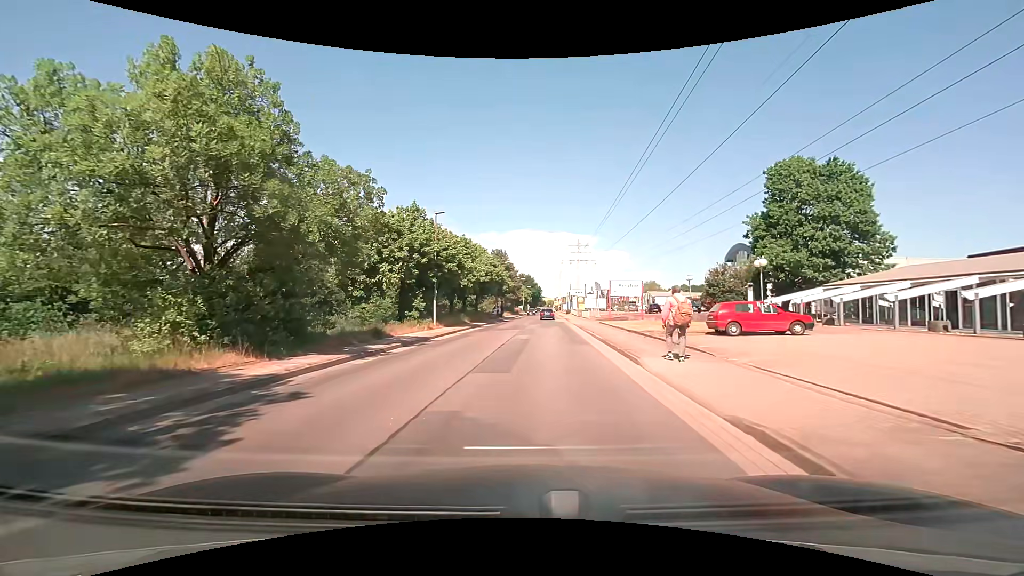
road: residential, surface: asphalt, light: Day
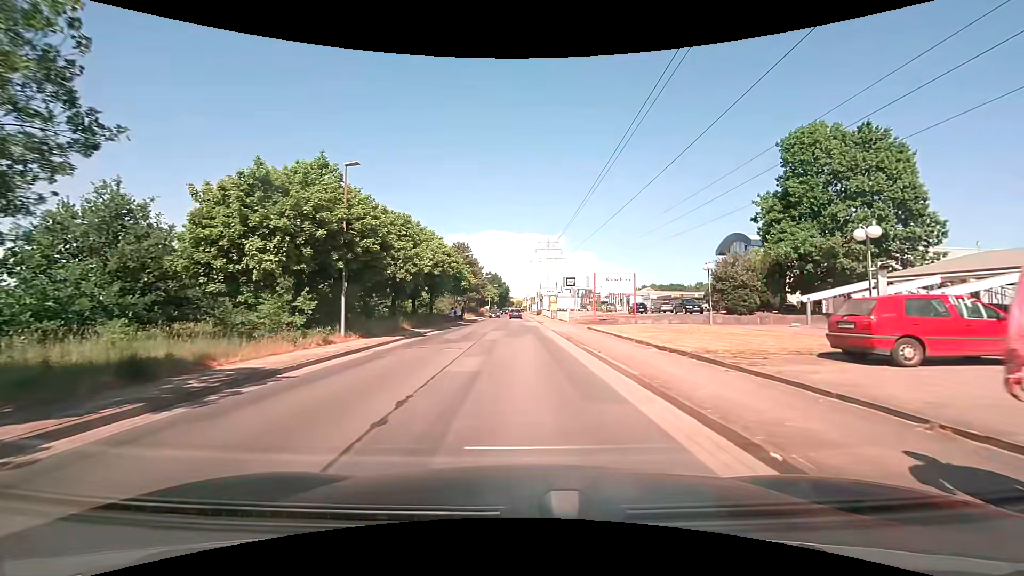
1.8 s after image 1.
(+0.4, +11.6) m; +4°
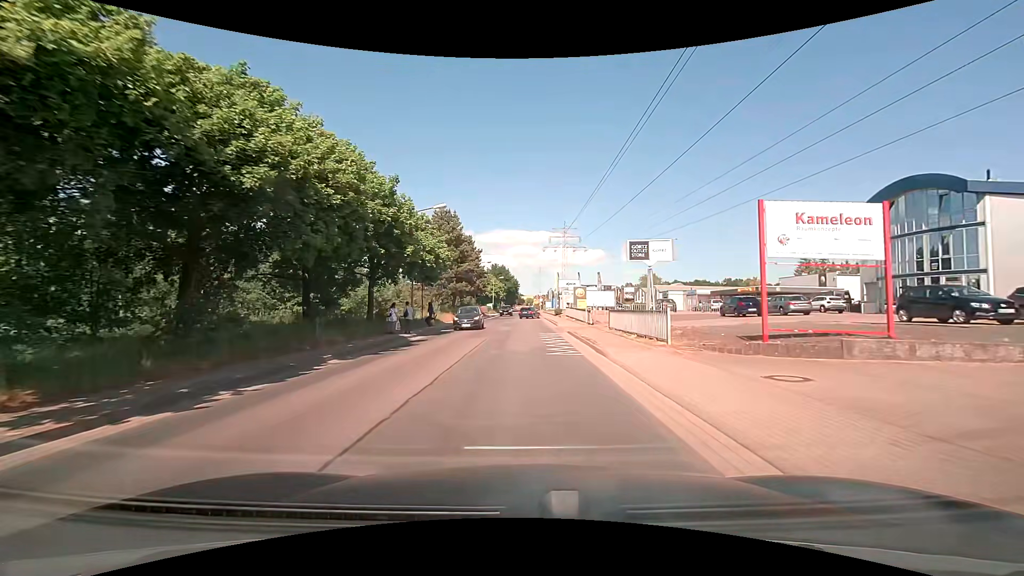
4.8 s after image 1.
(-0.4, +27.6) m; -1°
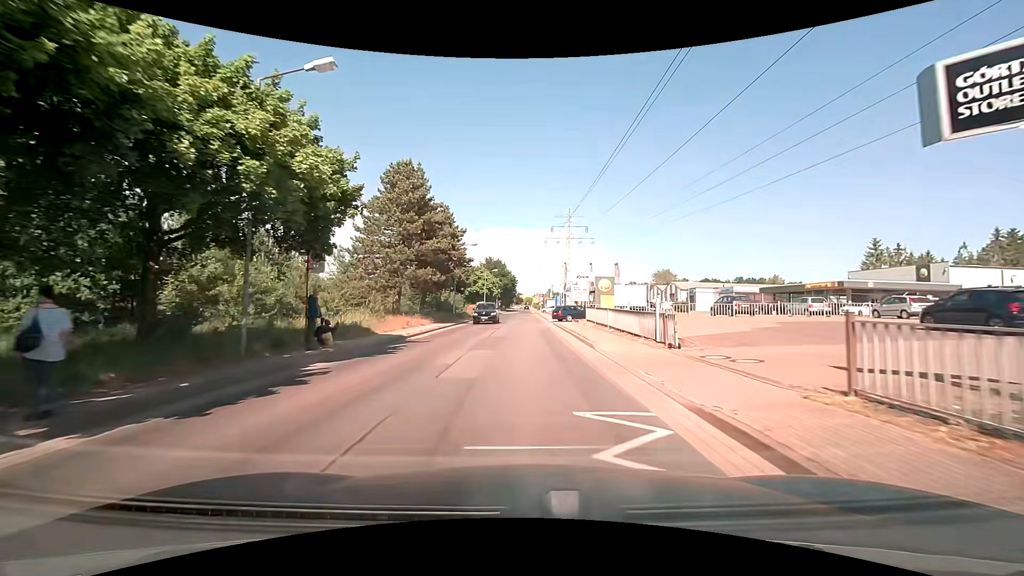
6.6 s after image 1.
(0.0, +19.3) m; 0°
